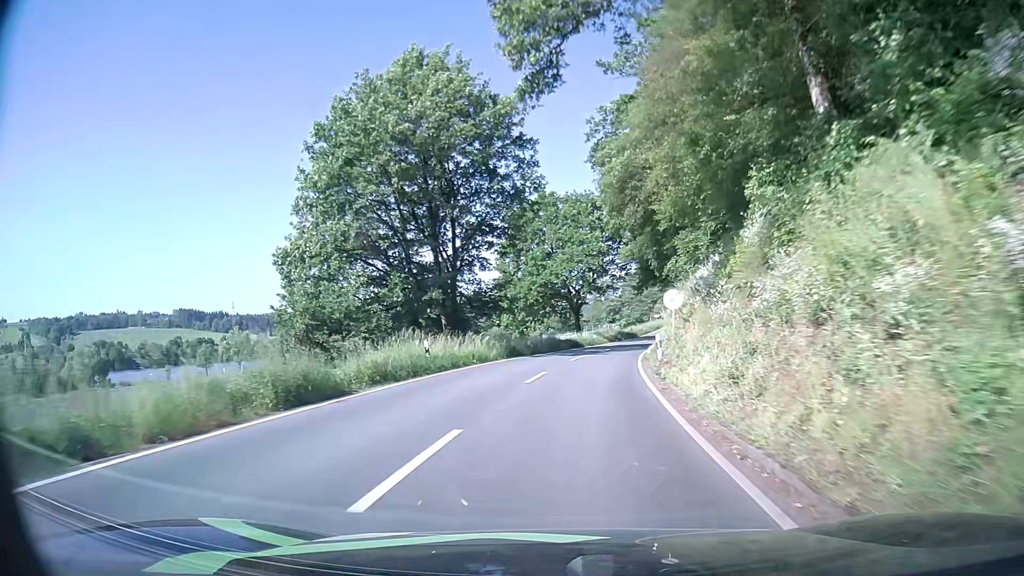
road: secondary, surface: asphalt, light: Day
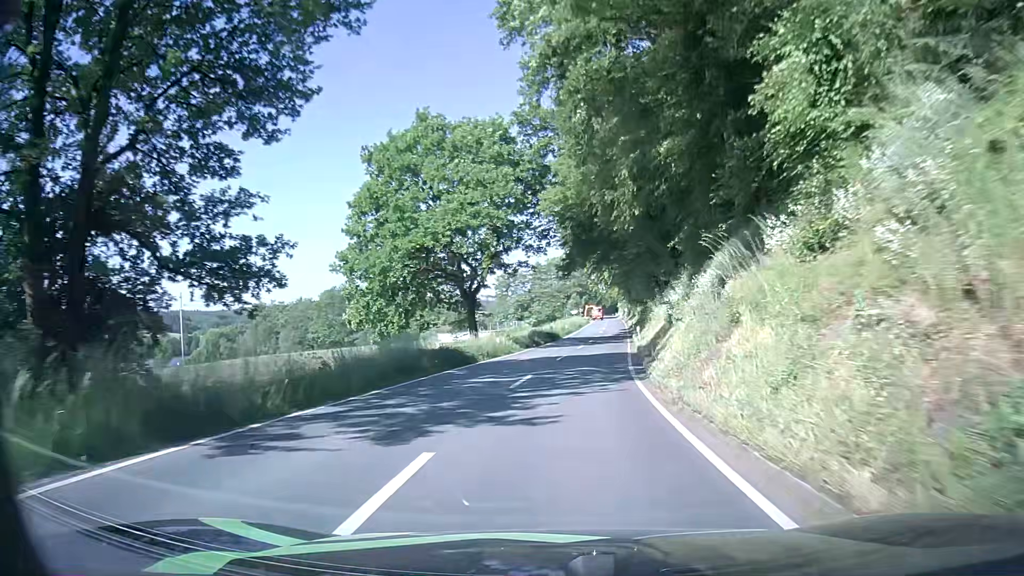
(+1.6, +25.8) m; +7°
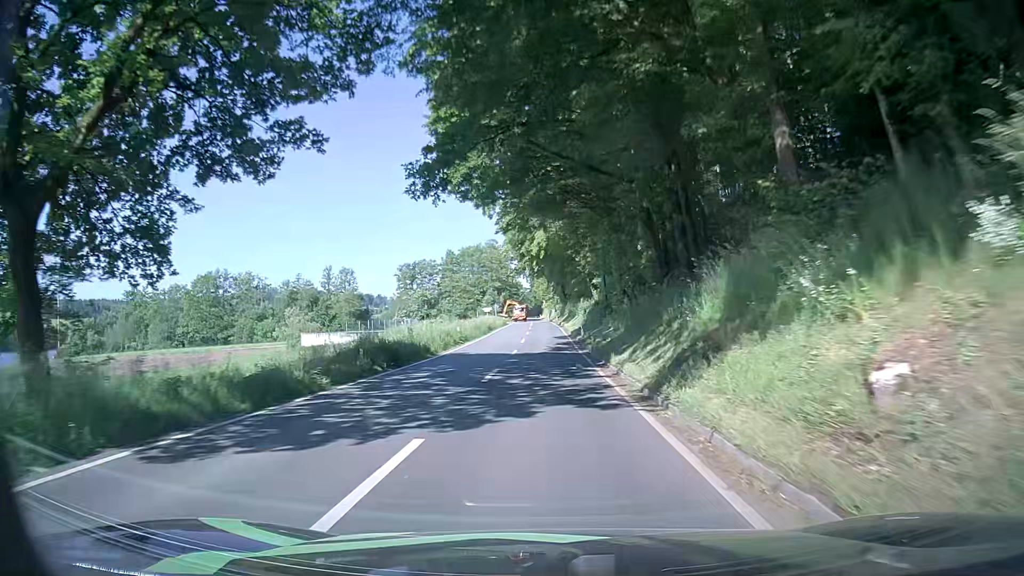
(+2.8, +34.9) m; +8°
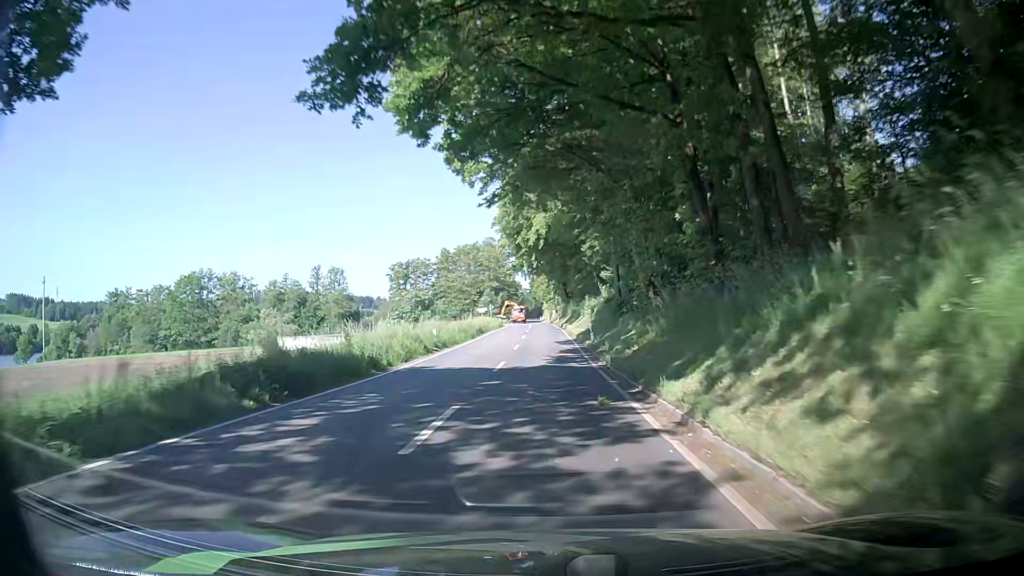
(0.0, +8.8) m; -1°
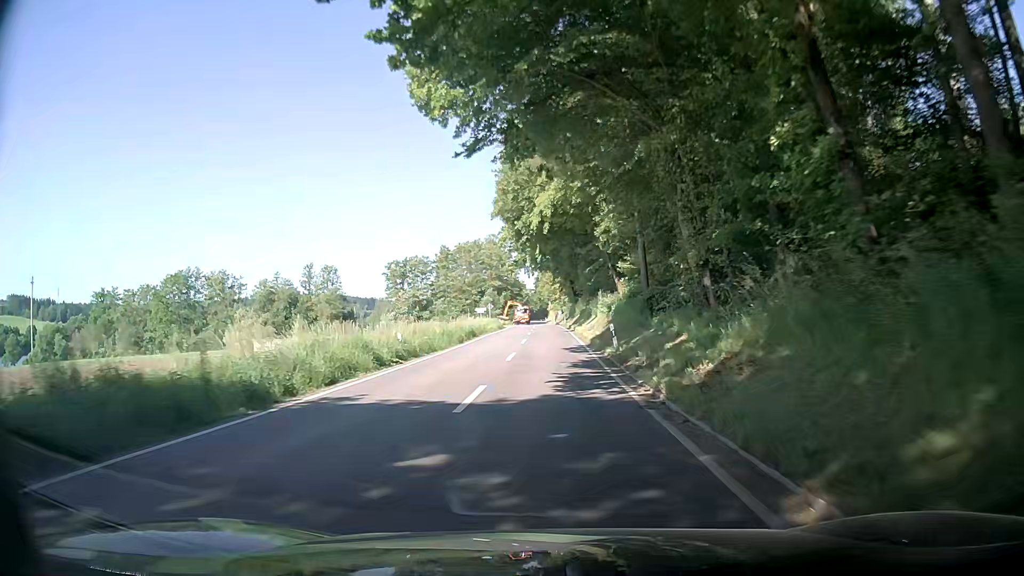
(0.0, +8.8) m; 0°
